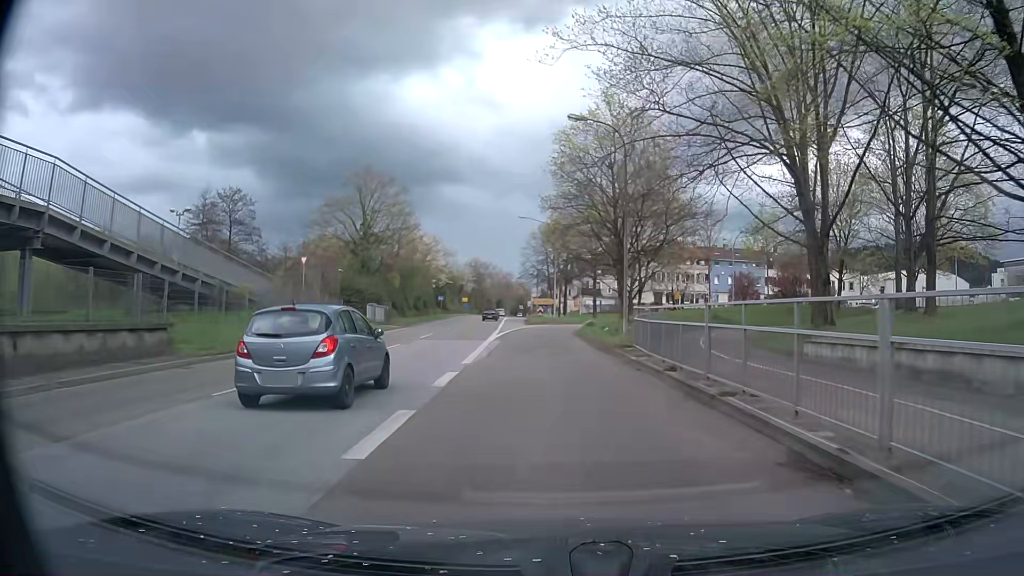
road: trunk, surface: asphalt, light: Day
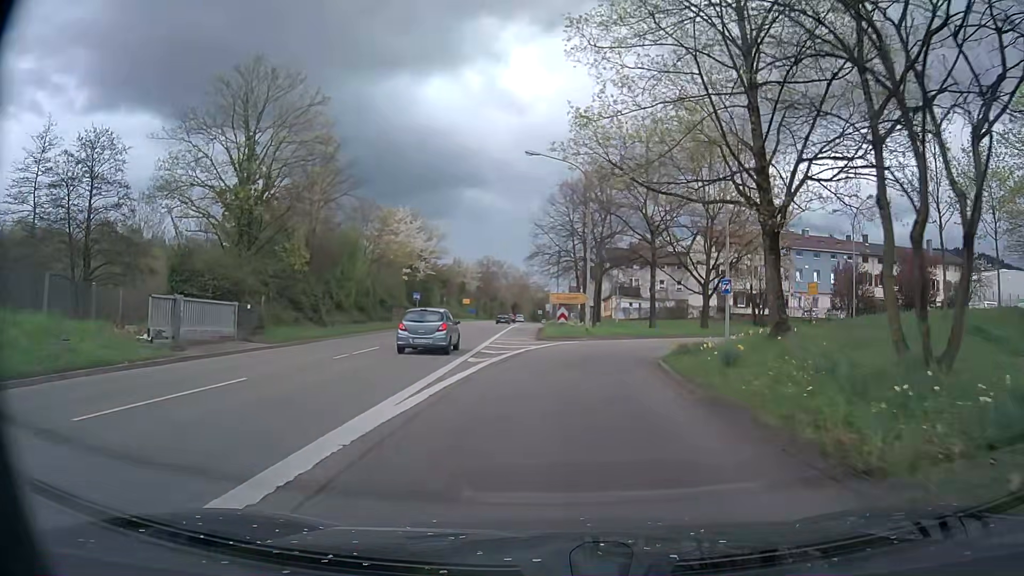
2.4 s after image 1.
(-0.7, +27.0) m; -1°
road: trunk_link
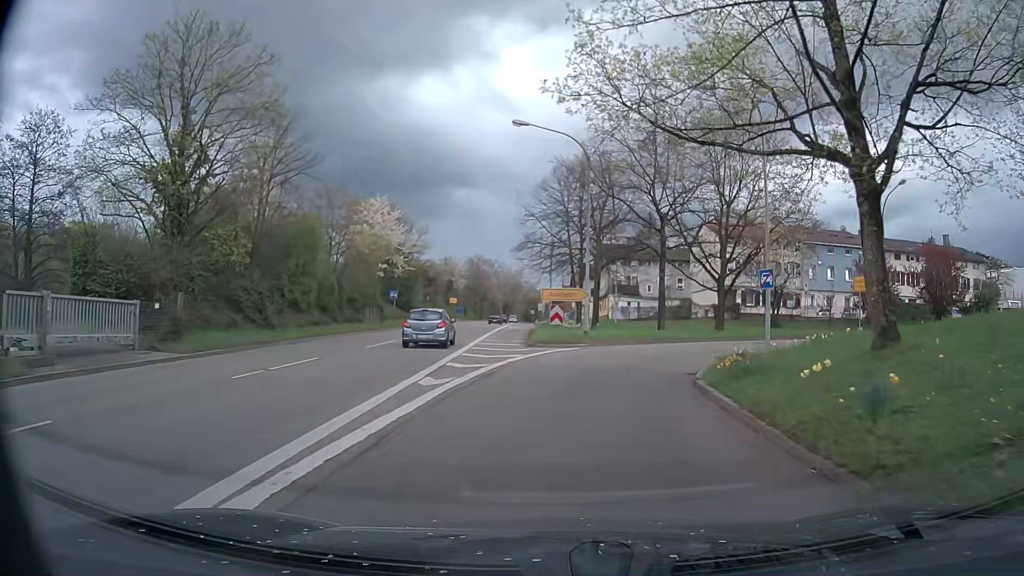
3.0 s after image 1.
(-0.1, +6.0) m; 0°
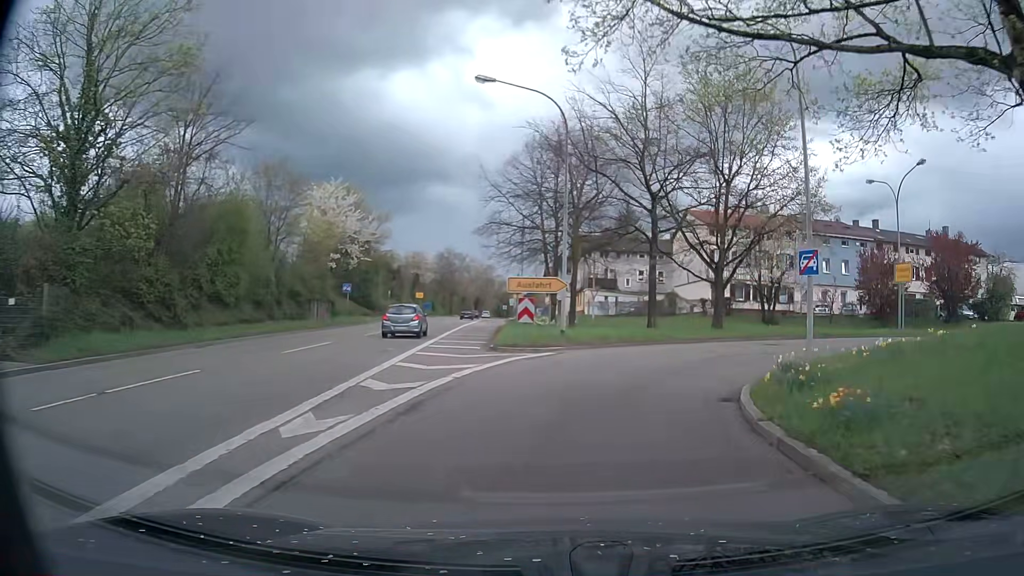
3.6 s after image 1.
(0.0, +5.5) m; +3°
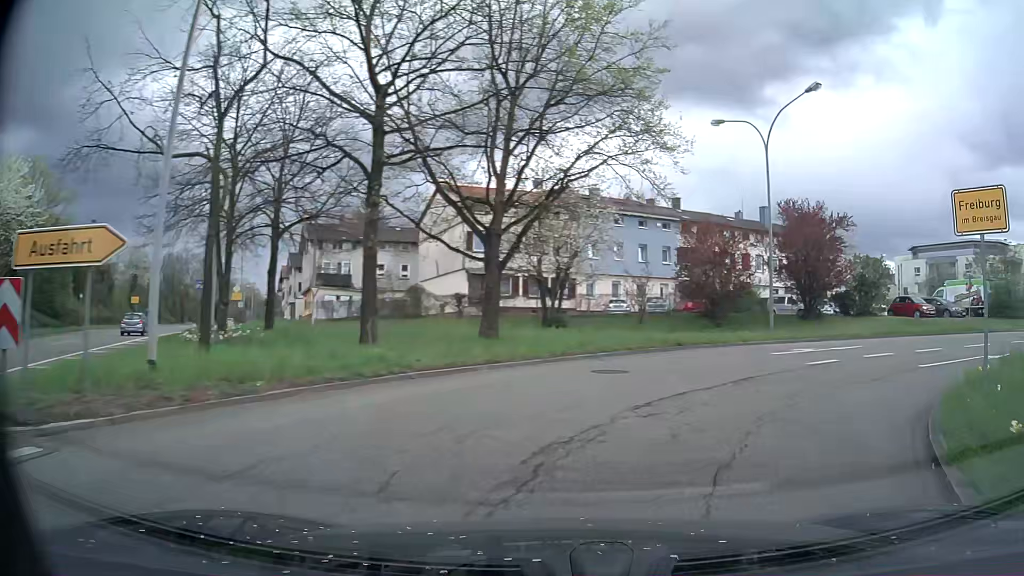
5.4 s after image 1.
(+2.0, +14.0) m; +20°
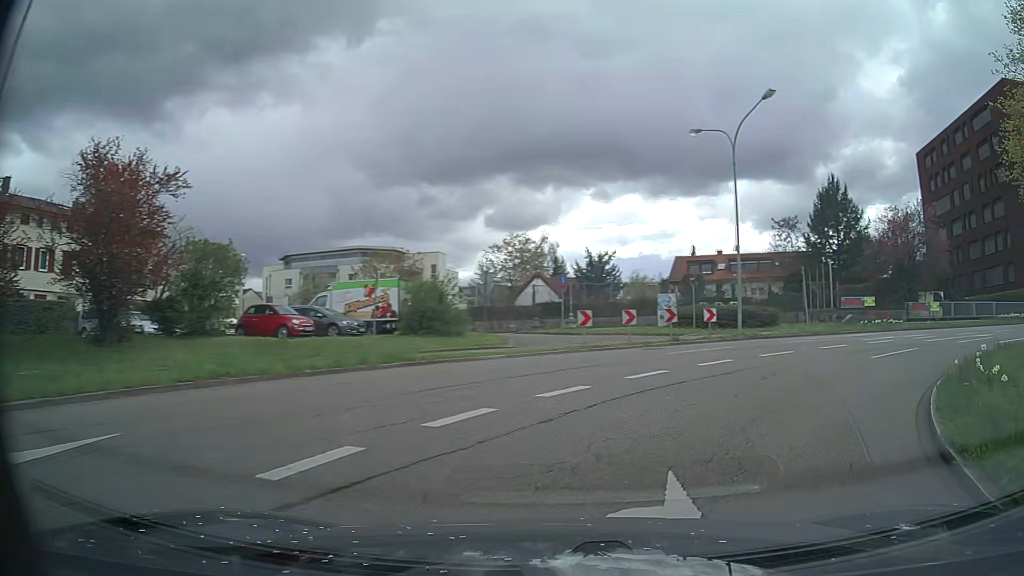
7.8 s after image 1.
(+7.3, +14.1) m; +54°
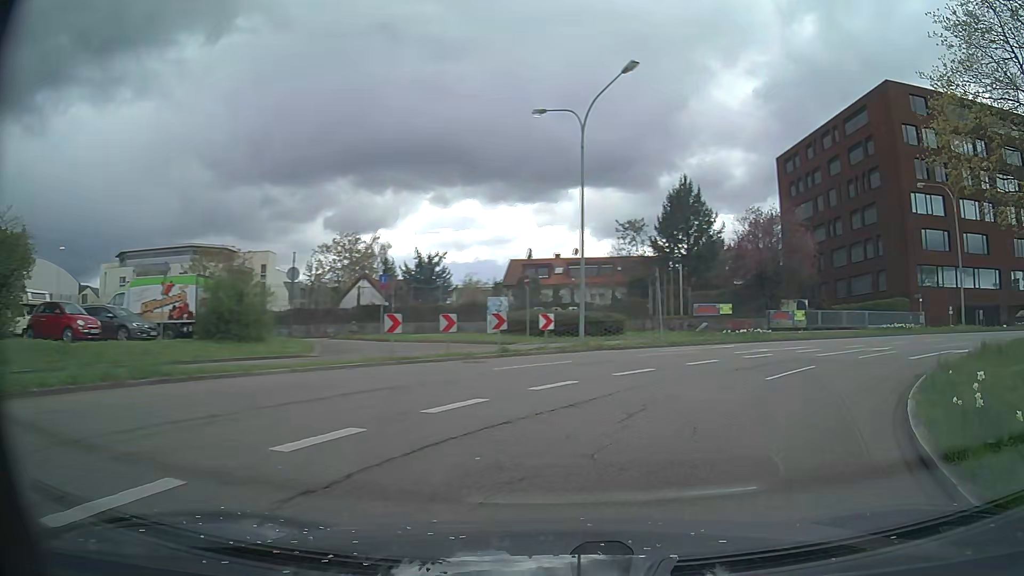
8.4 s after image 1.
(+0.6, +4.1) m; +15°
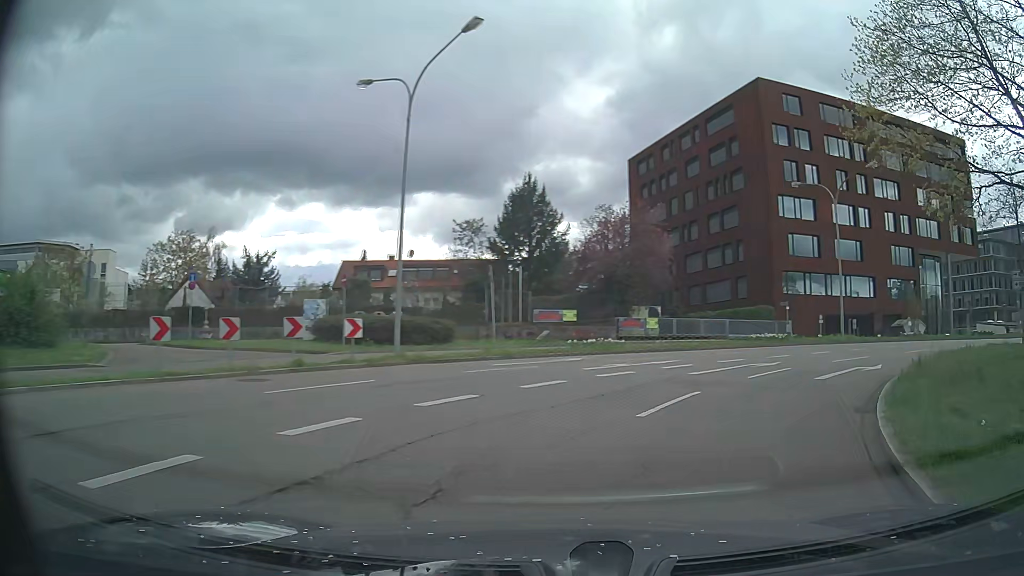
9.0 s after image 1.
(+0.5, +4.1) m; +13°
(+2, +10) (+8, +18) (+16, +24) (+25, +28) (+35, +31) (+44, +34) (+54, +37) (+64, +37) (+71, +31) (+75, +22) m
